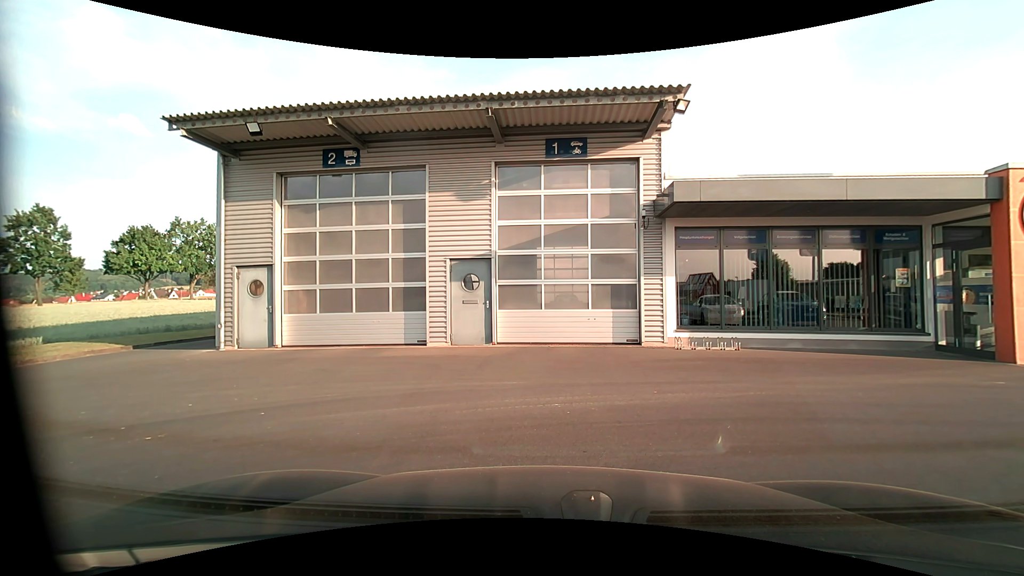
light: Day
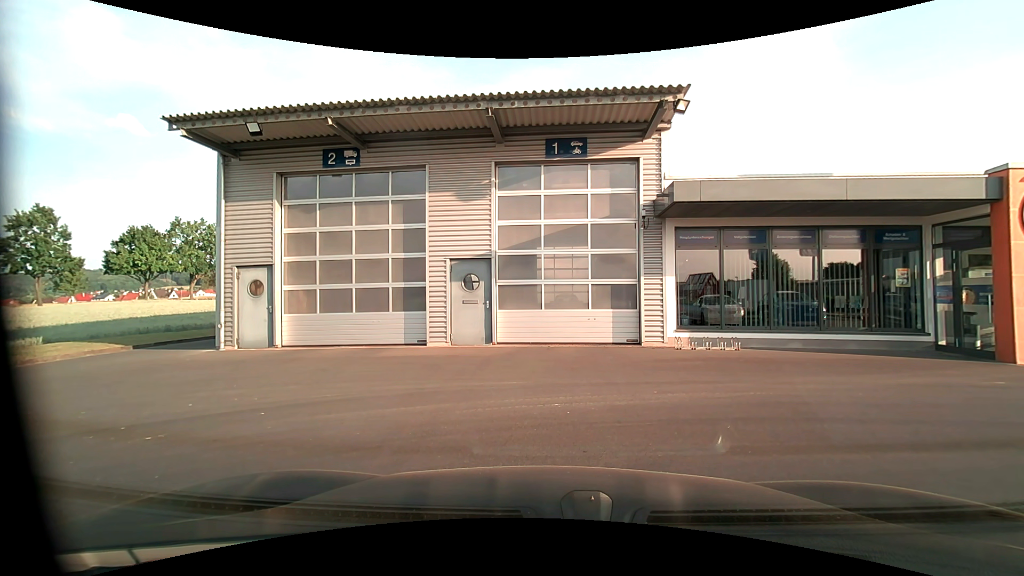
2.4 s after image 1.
(0.0, 0.0) m; 0°
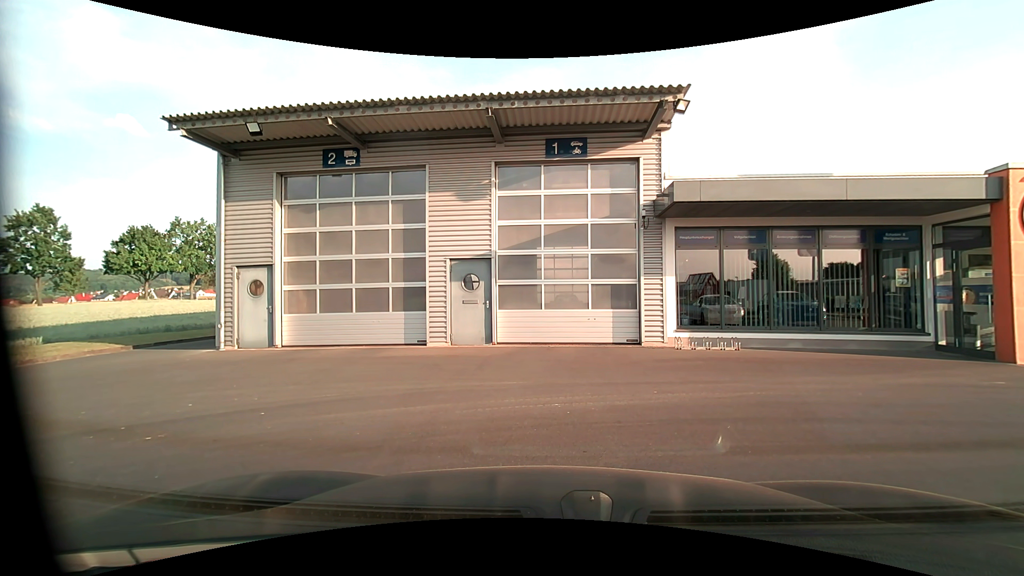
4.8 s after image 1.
(0.0, 0.0) m; 0°
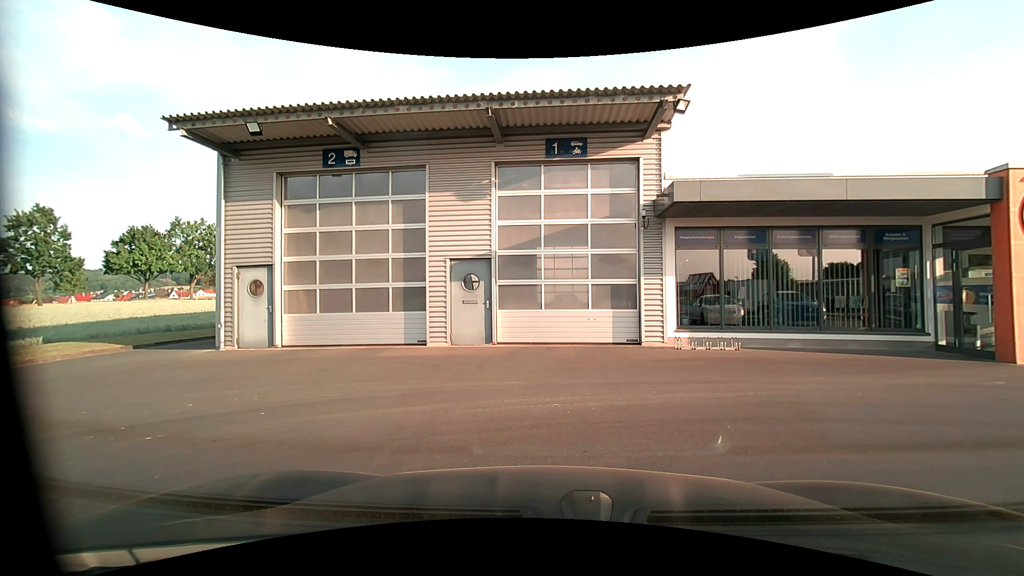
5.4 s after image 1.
(0.0, 0.0) m; 0°
